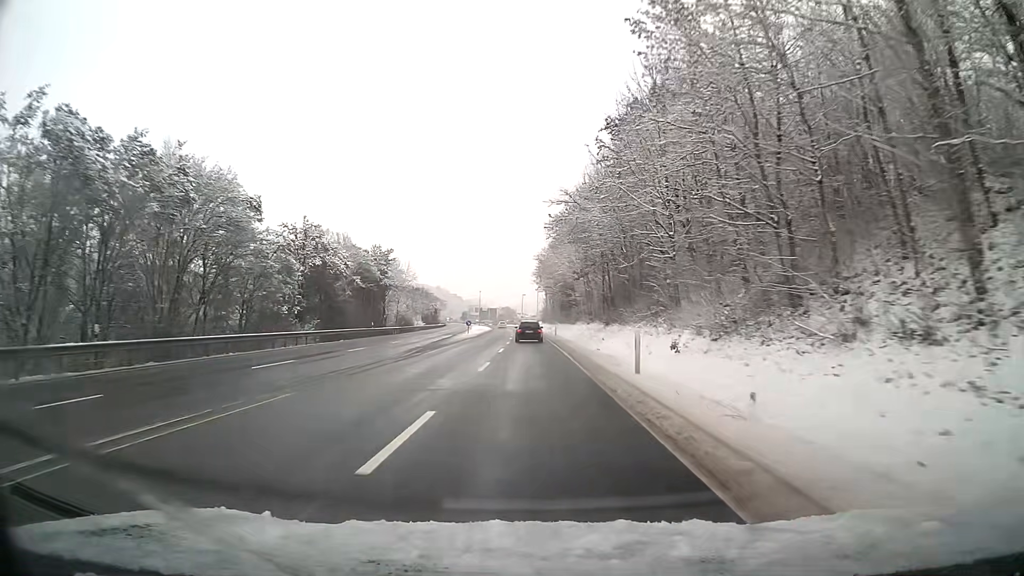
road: primary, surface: asphalt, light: Day
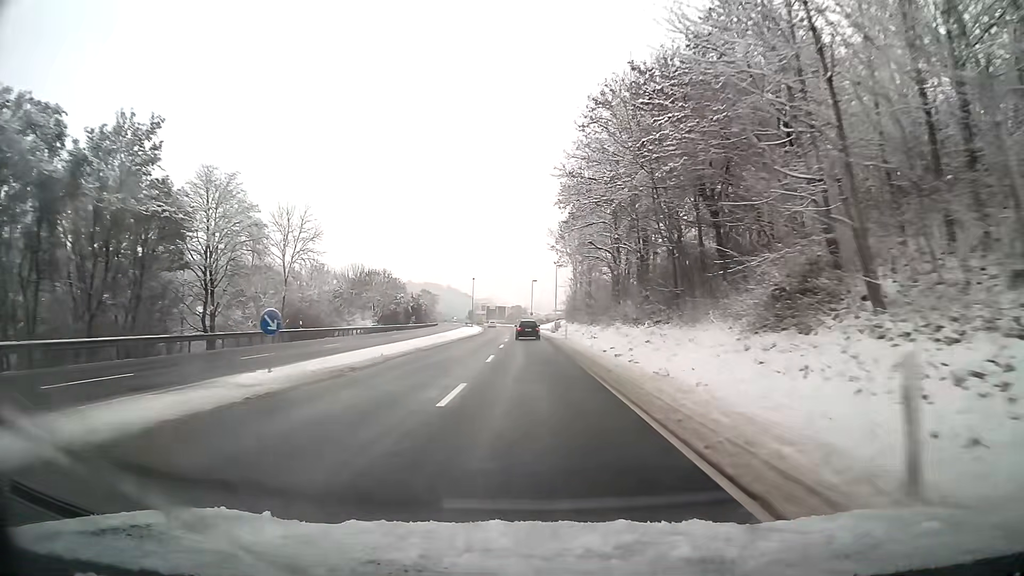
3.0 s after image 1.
(-0.4, +56.2) m; -1°
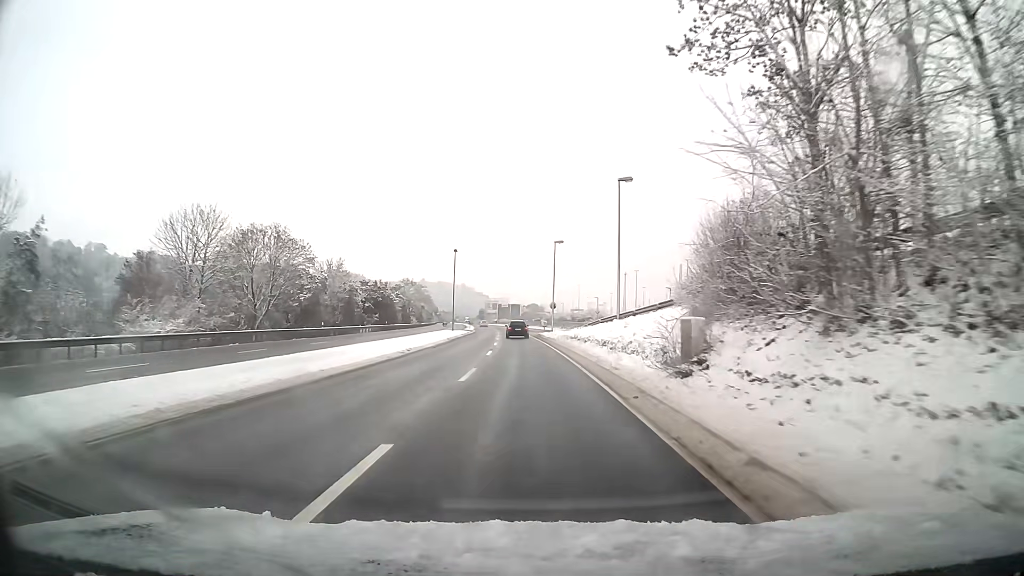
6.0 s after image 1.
(-0.6, +55.8) m; -2°
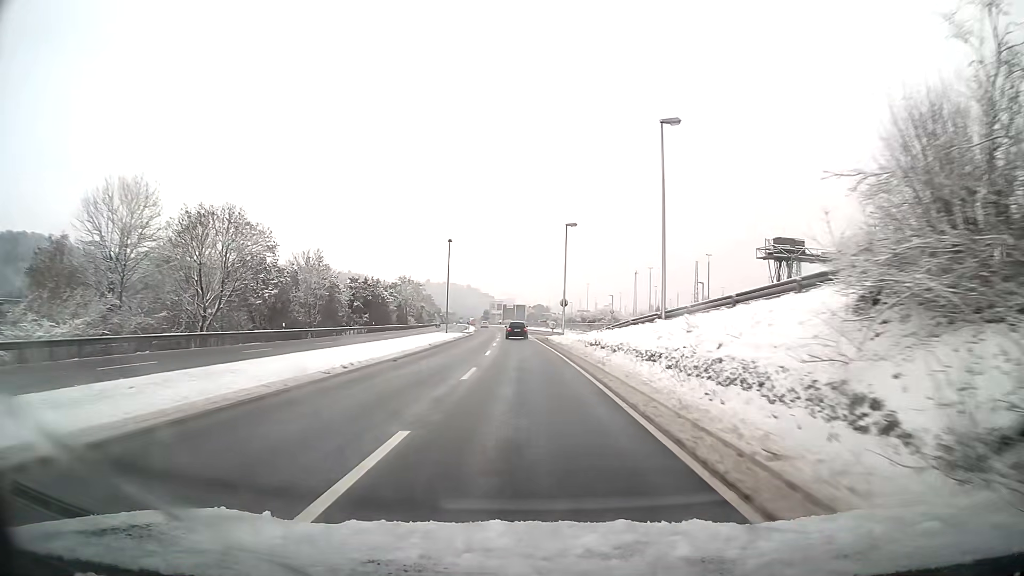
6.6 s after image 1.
(0.0, +11.1) m; 0°
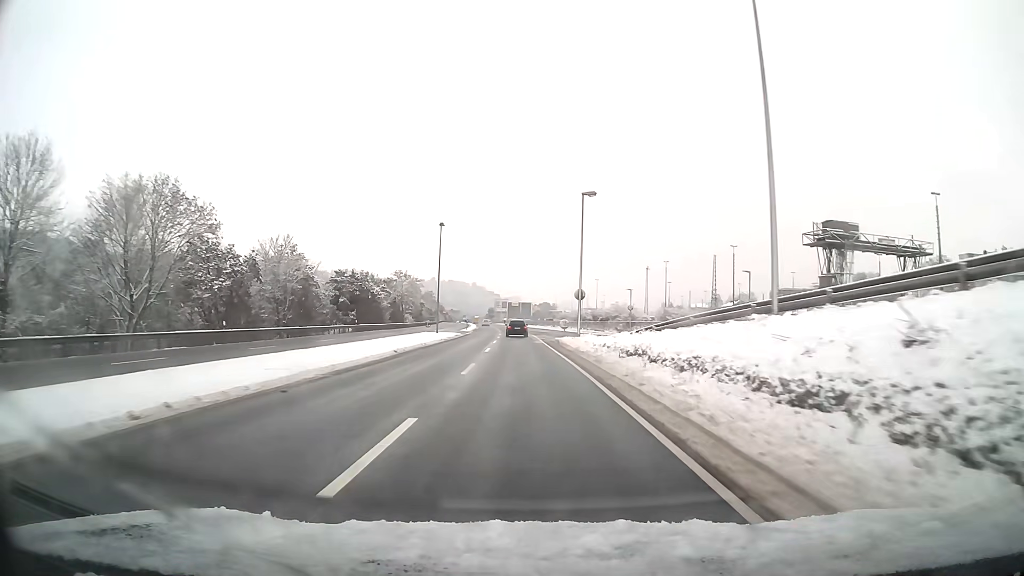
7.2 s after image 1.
(-0.1, +11.1) m; -1°
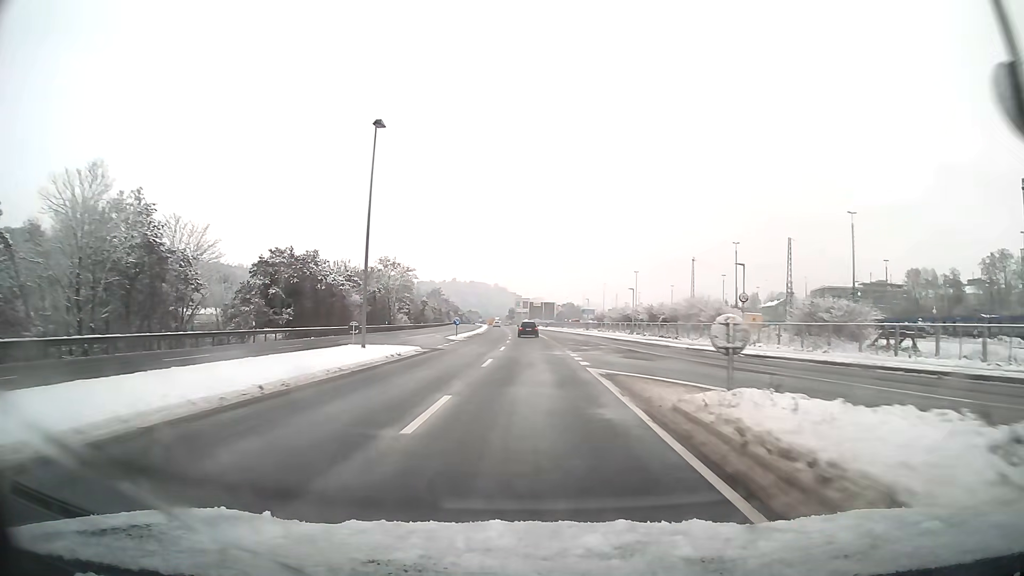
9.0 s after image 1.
(-0.5, +33.3) m; -2°
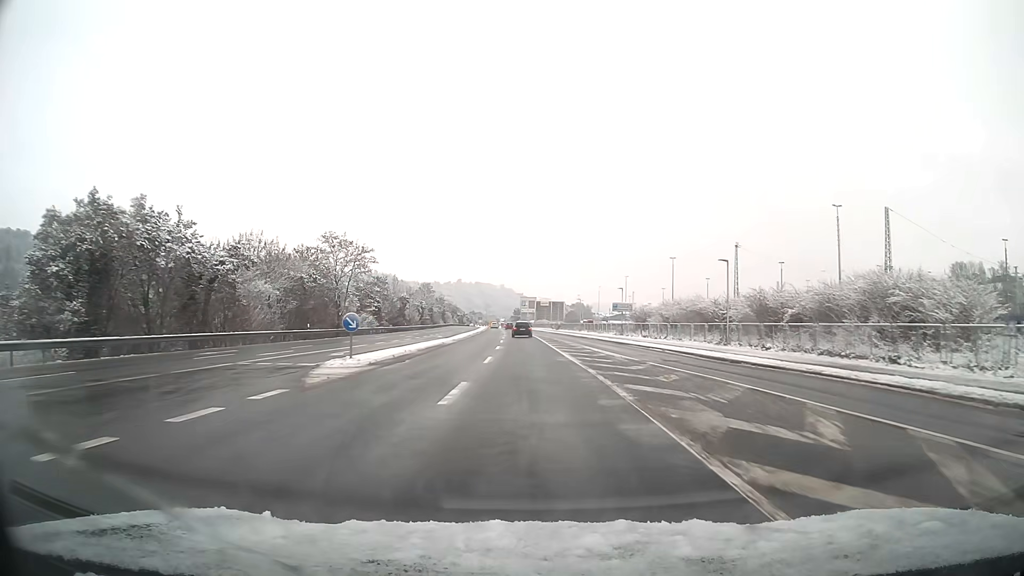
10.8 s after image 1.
(-0.2, +33.3) m; -1°
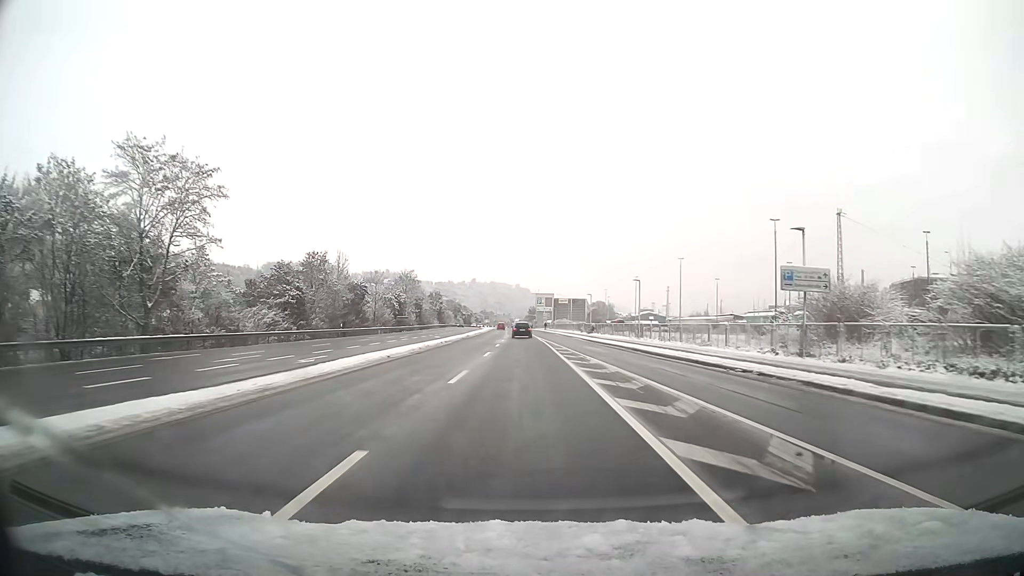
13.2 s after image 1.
(-0.5, +44.3) m; -1°
